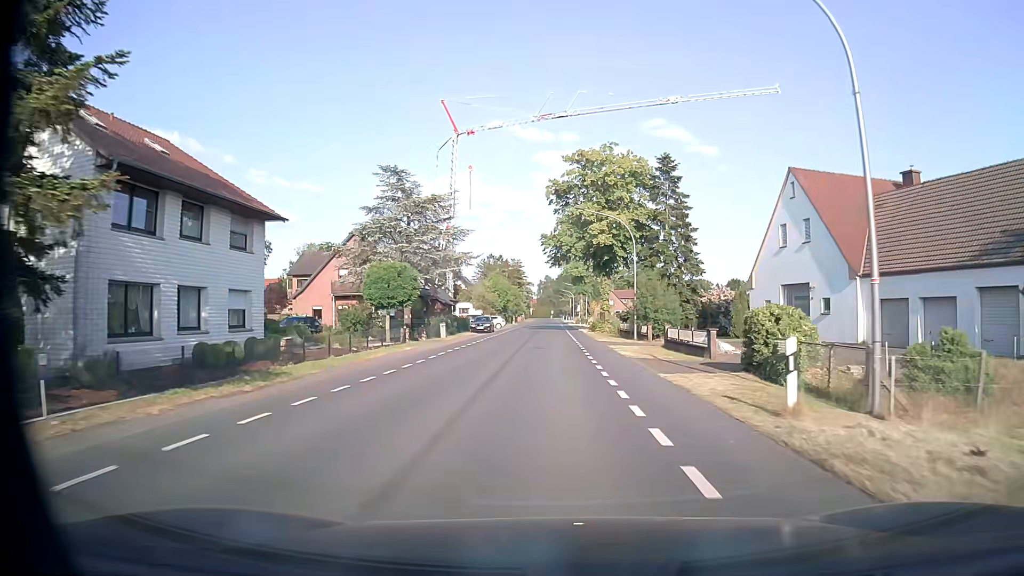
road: secondary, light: Day
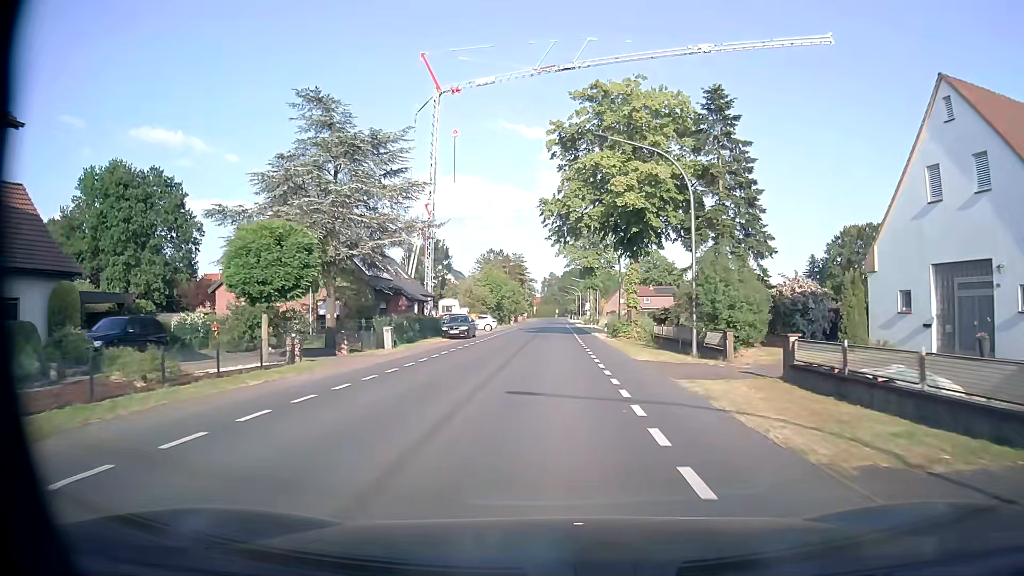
(0.0, +16.2) m; 0°
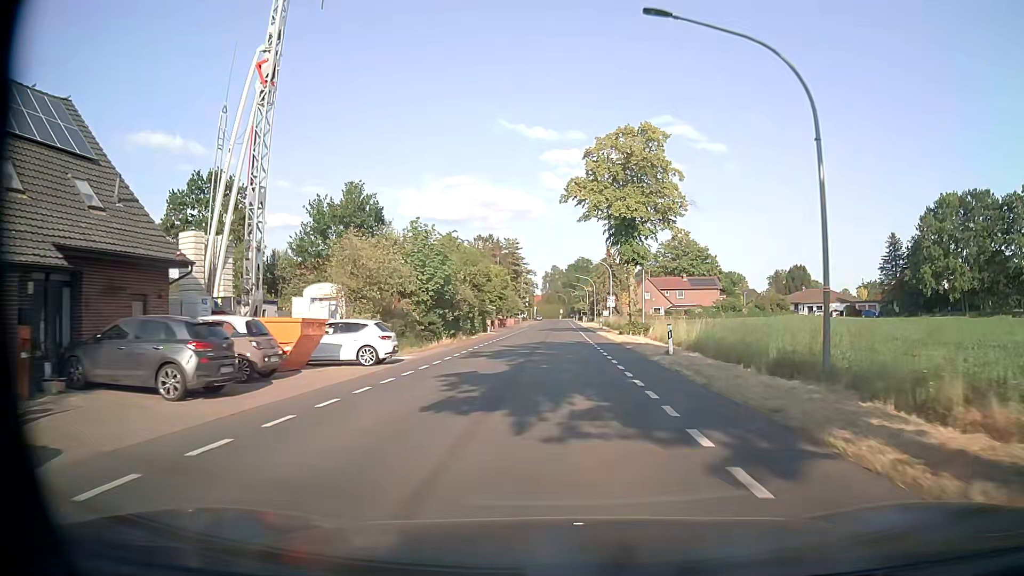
(-0.3, +40.3) m; 0°
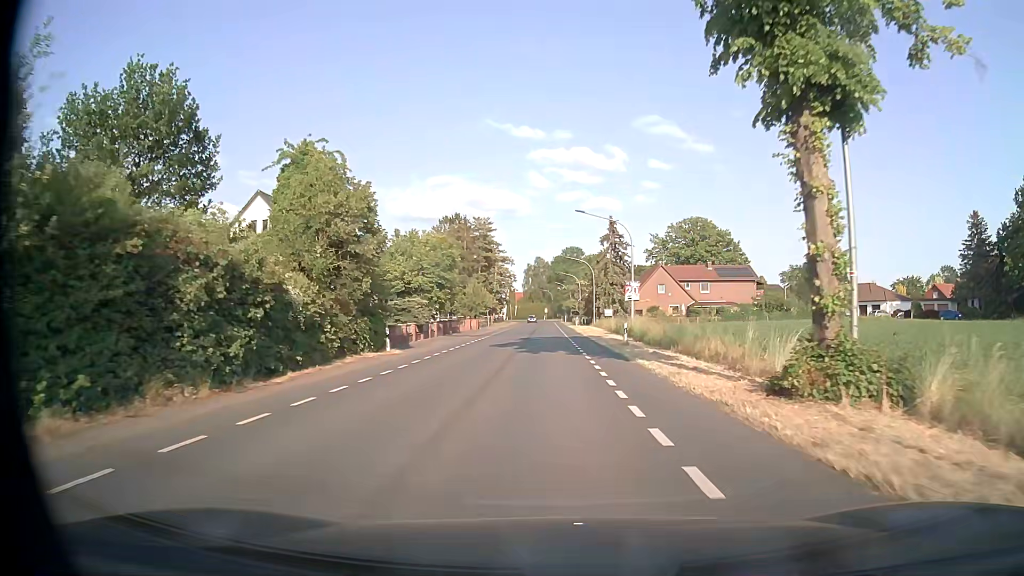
(+0.4, +32.2) m; +1°
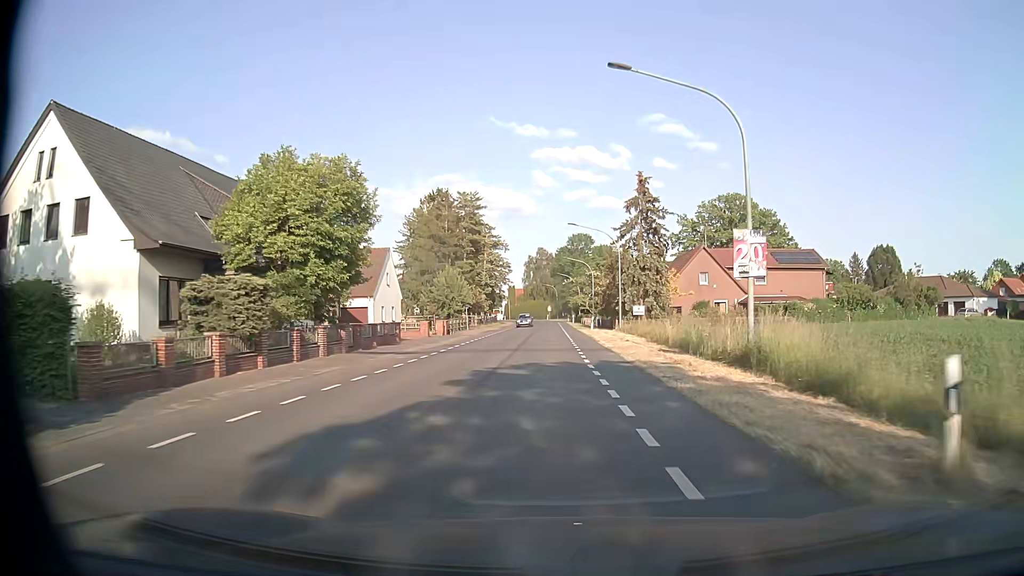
(-0.1, +24.2) m; 0°
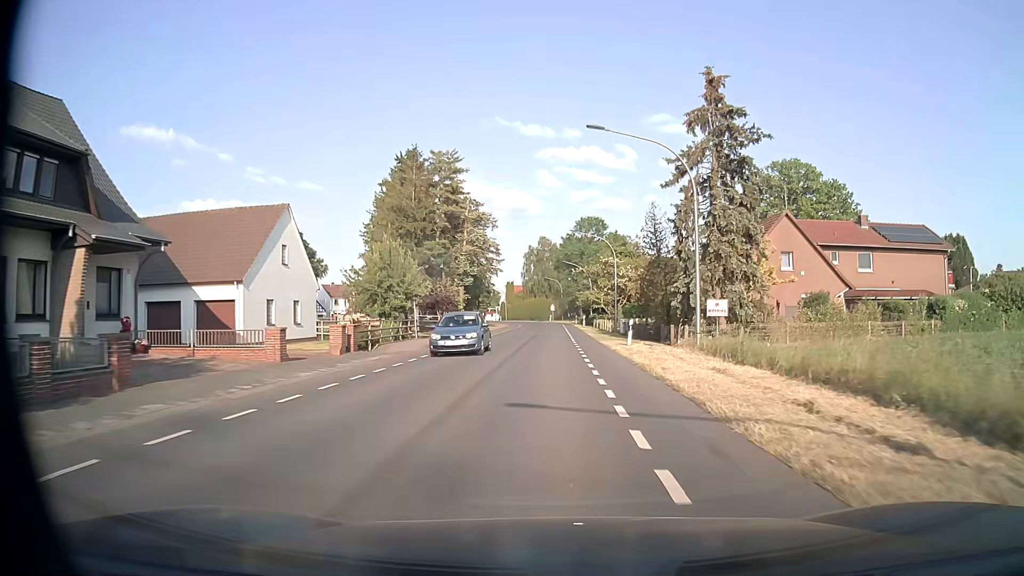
(-0.1, +24.2) m; -1°
(0, +10) (0, +20) (0, +30) (0, +40) (0, +50) (0, +60) (0, +70) (0, +80) (-1, +90) (-2, +100) m
